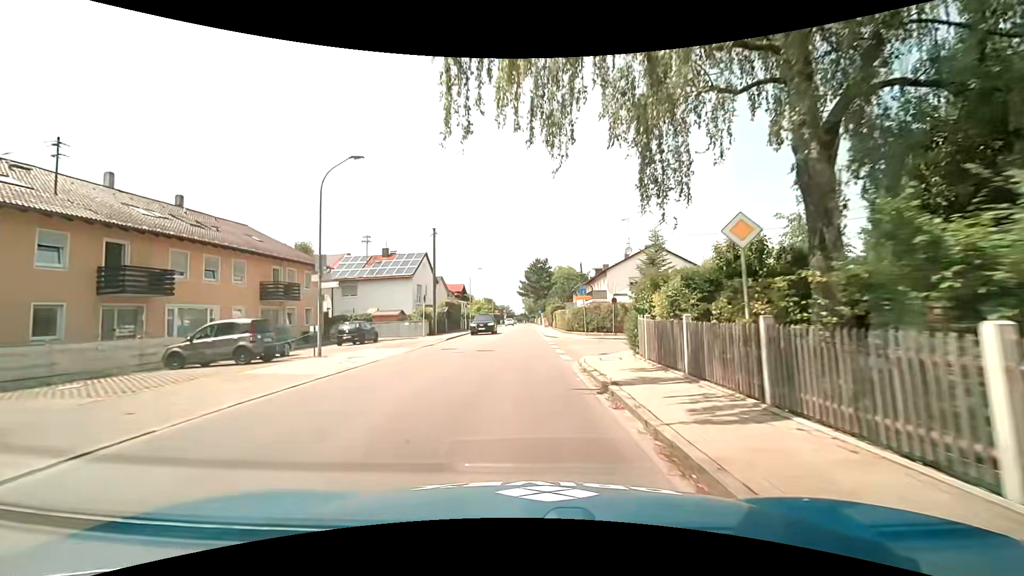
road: tertiary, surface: asphalt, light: Day
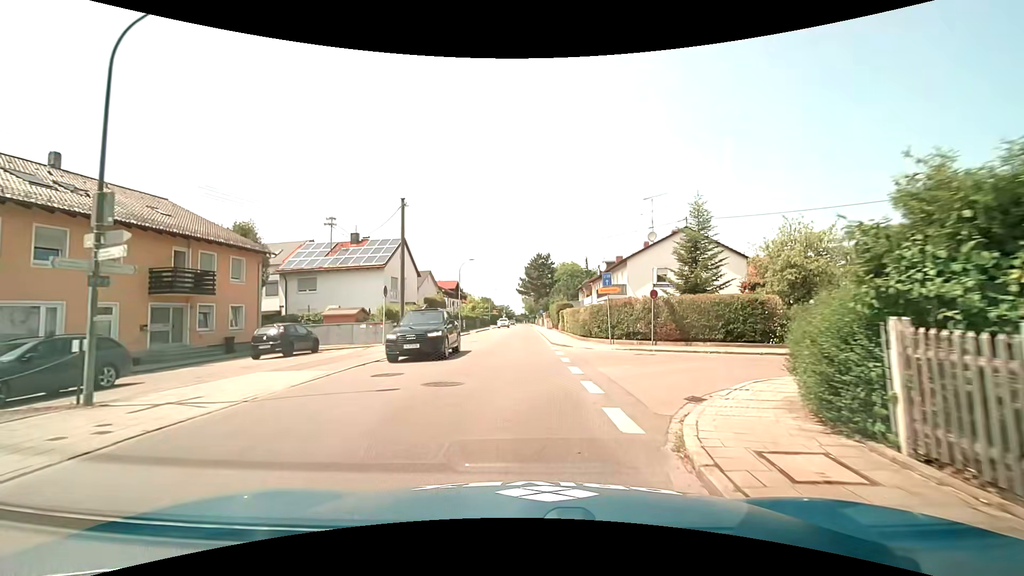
(0.0, +9.5) m; 0°
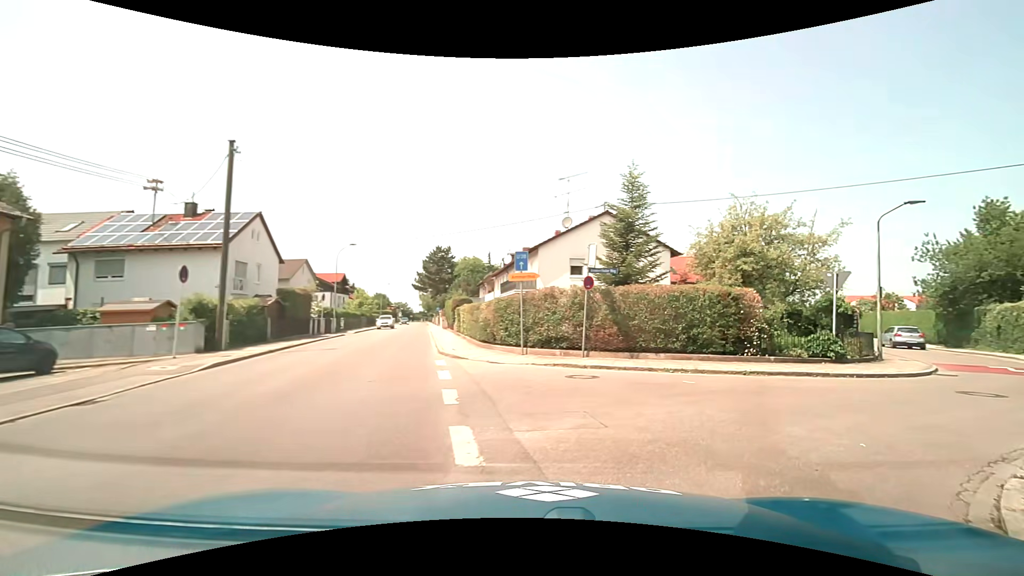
(+0.3, +7.2) m; +10°
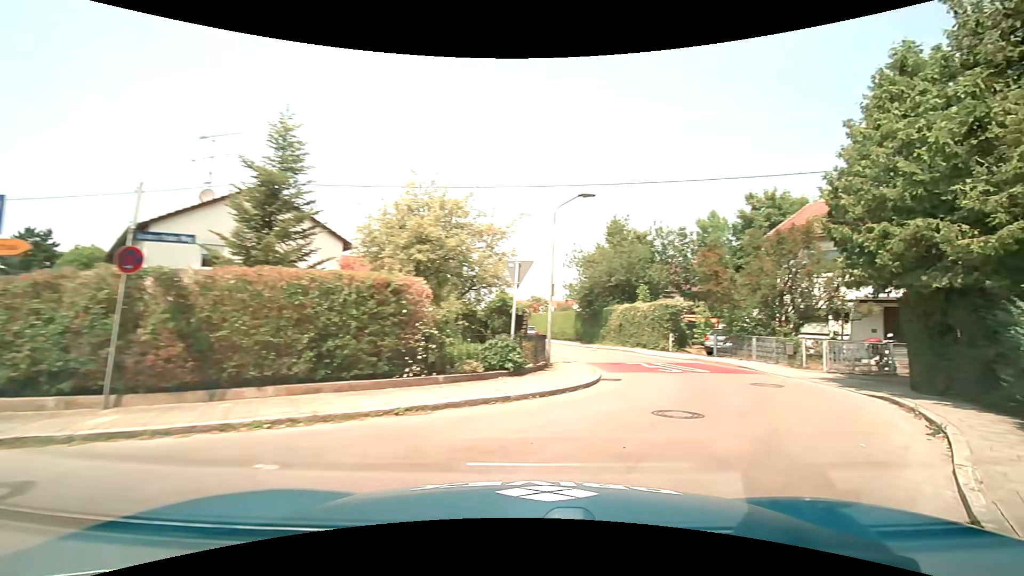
(+1.7, +5.7) m; +36°
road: residential
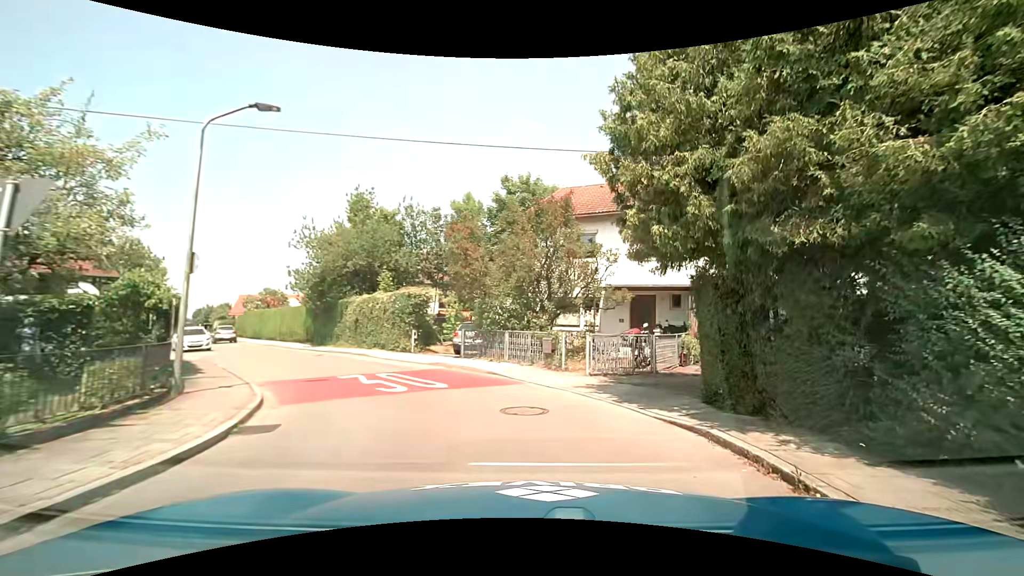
(+1.6, +6.1) m; +26°
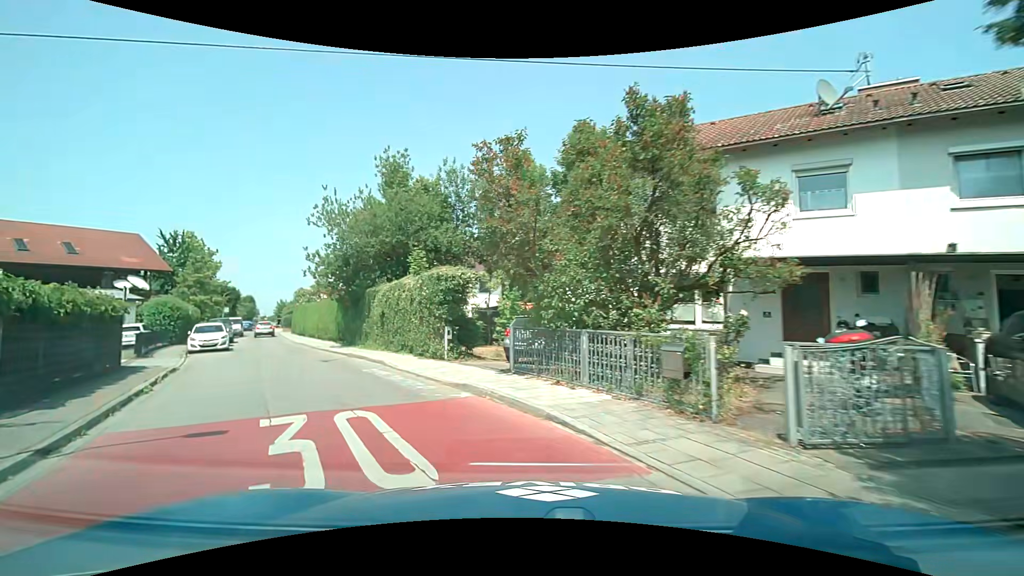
(-0.2, +7.1) m; -9°
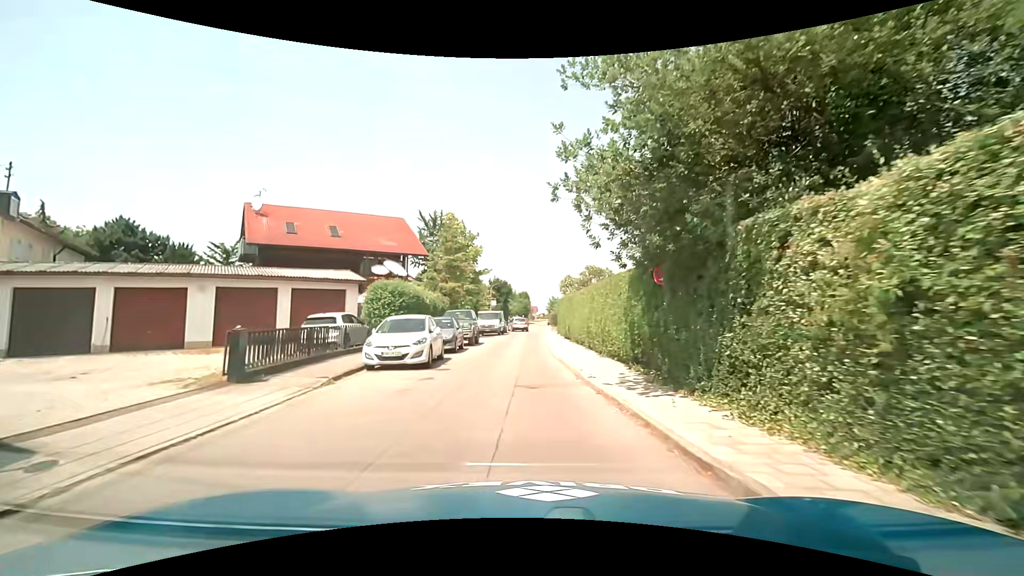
(-5.3, +15.1) m; -30°
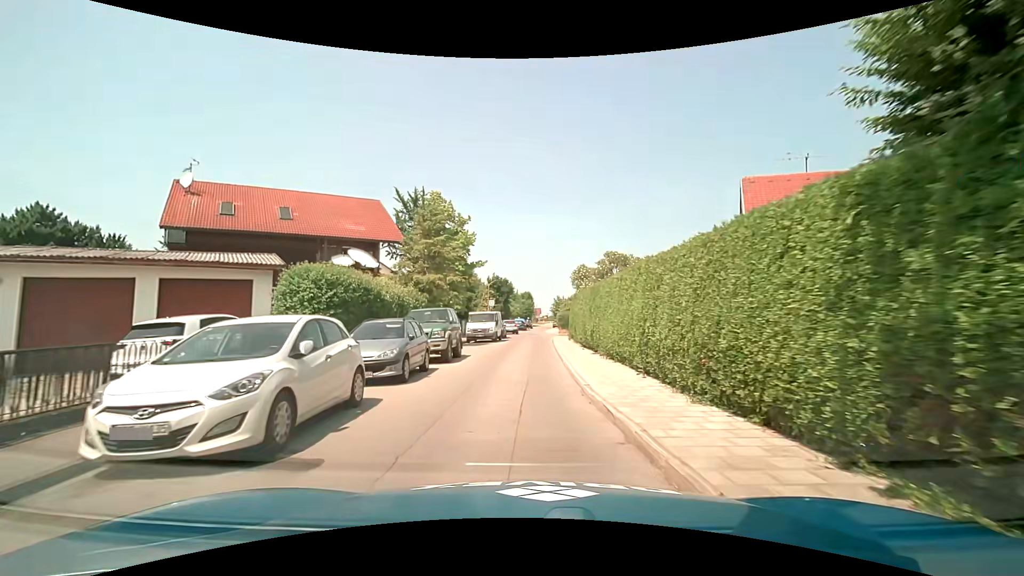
(0.0, +8.5) m; 0°
(0, +10) (0, +20) (0, +30) (+1, +40) (+1, +50) (+1, +60) (+1, +70) (+2, +80) (+3, +90) (+3, +100) m
